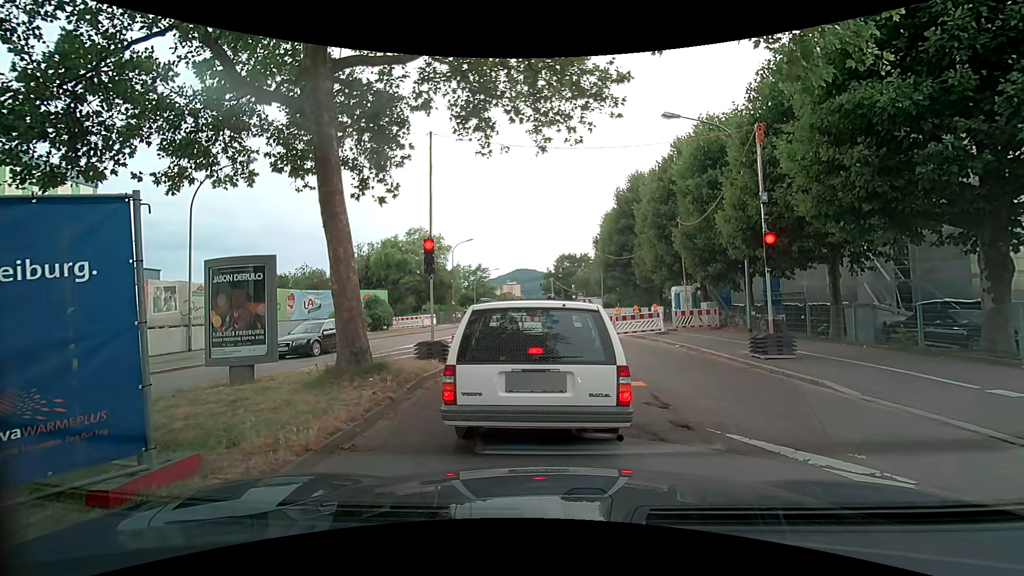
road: secondary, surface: asphalt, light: Day
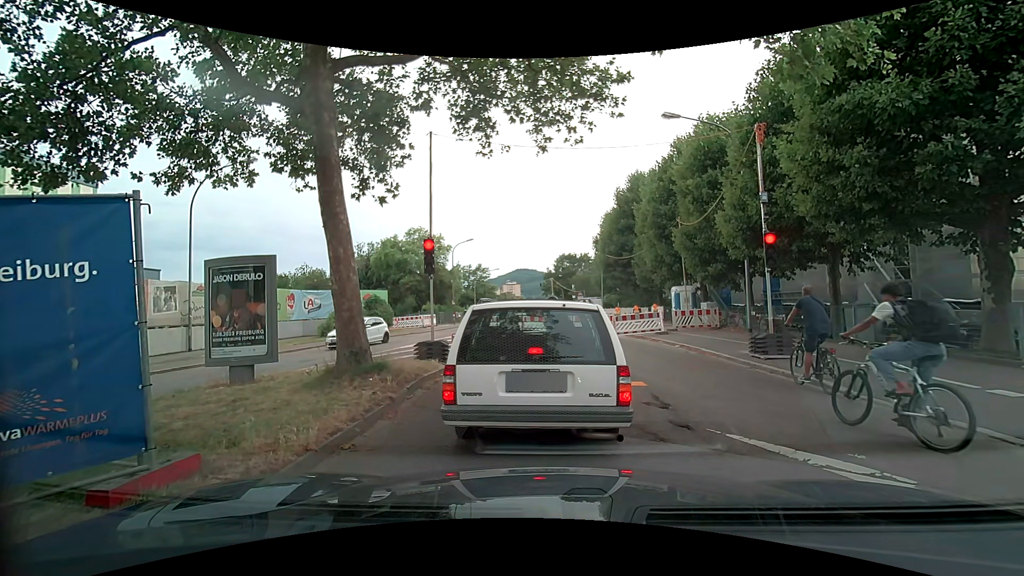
(0.0, 0.0) m; 0°
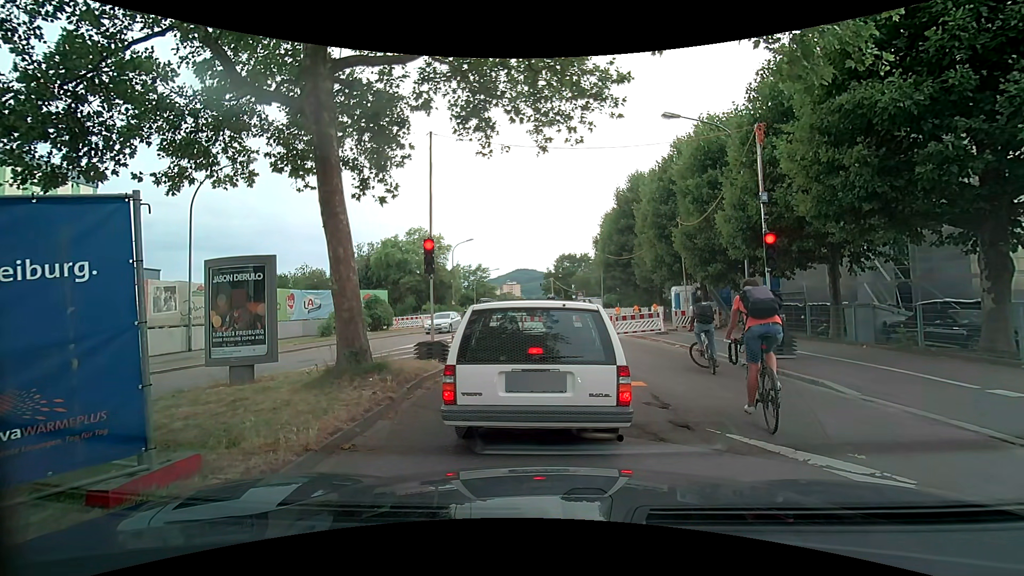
(0.0, 0.0) m; 0°
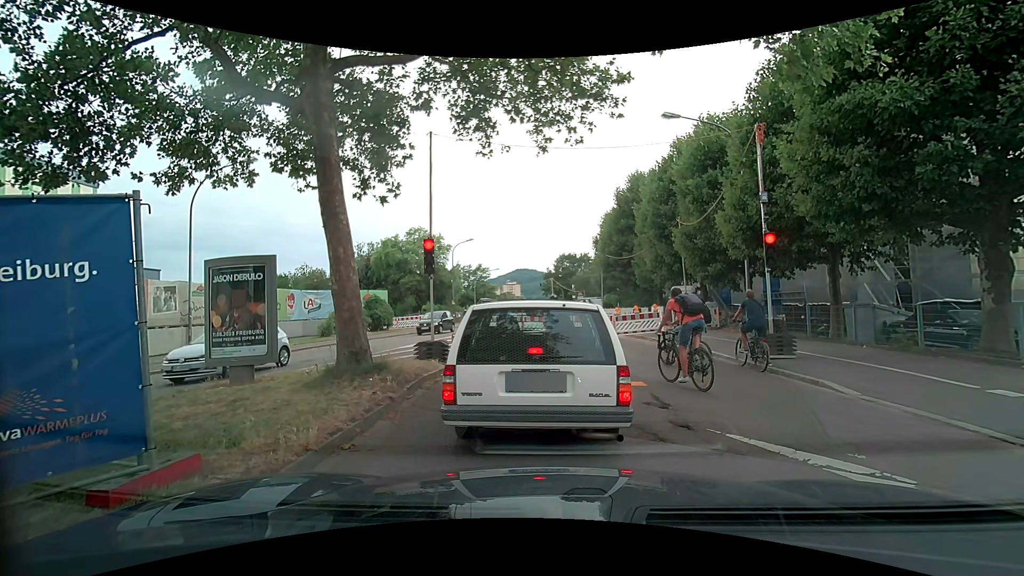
(0.0, 0.0) m; 0°
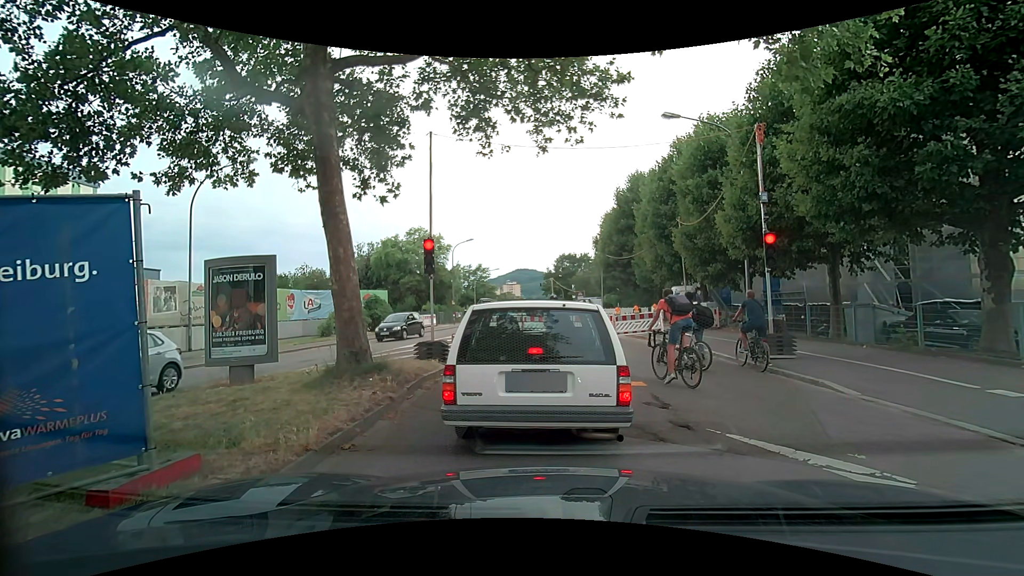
(0.0, 0.0) m; 0°
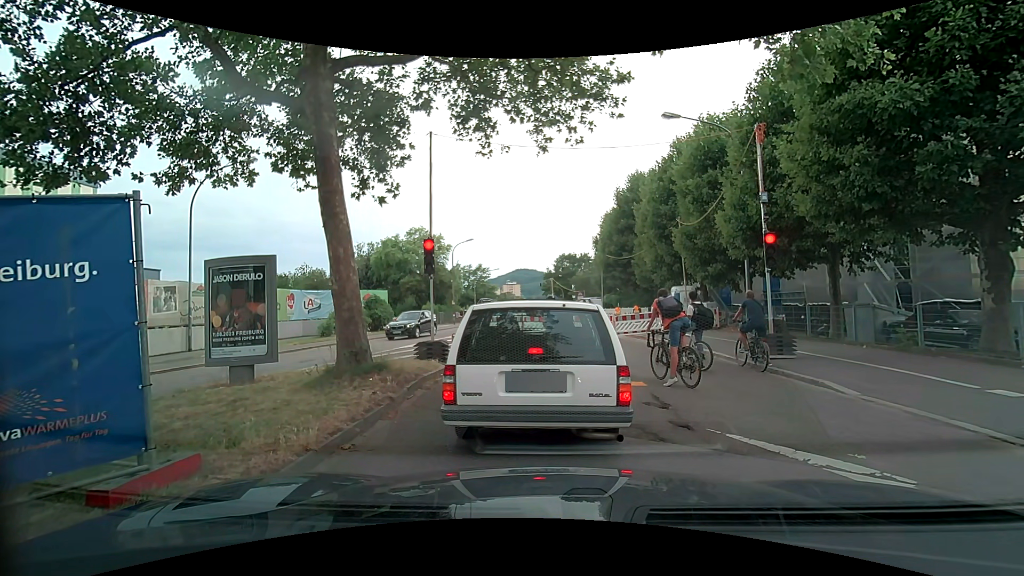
(0.0, 0.0) m; 0°
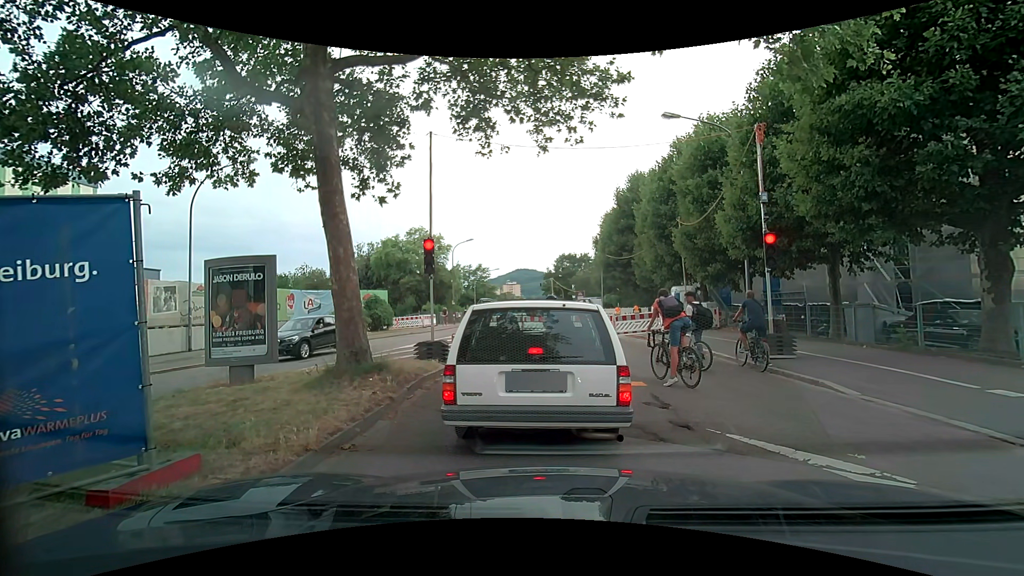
(0.0, 0.0) m; 0°
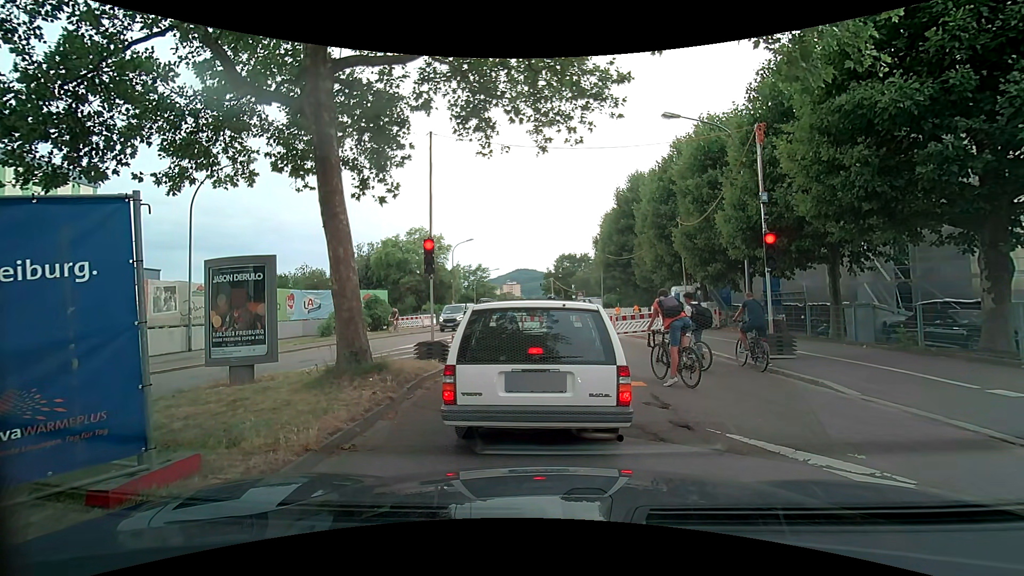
(0.0, 0.0) m; 0°
(+1, +10) (-1, +20) (-4, +29) (-5, +39) (-3, +49) (-2, +59) (0, +69) (+1, +79) (+2, +89) (+2, +99) m
